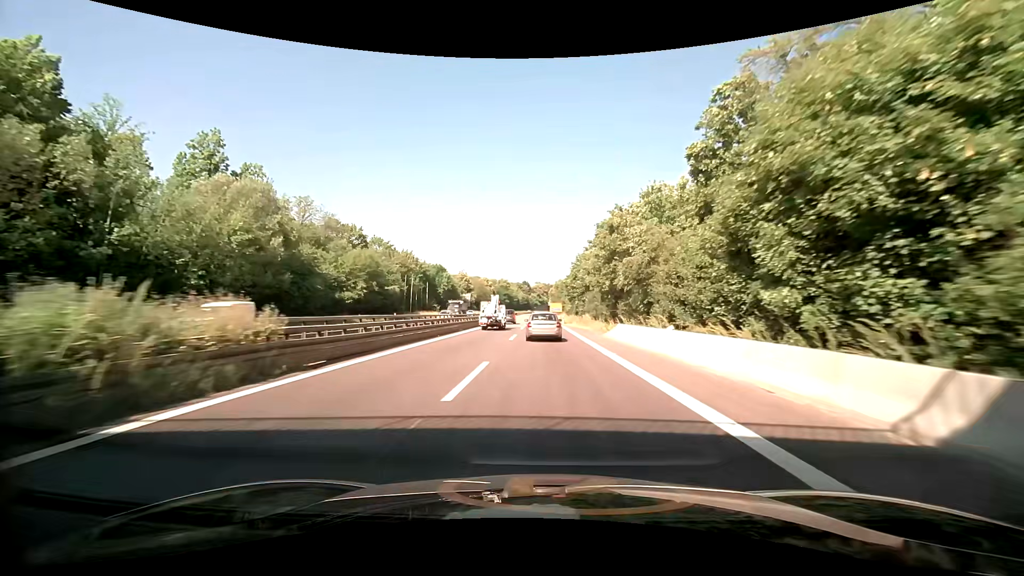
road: trunk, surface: asphalt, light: Day
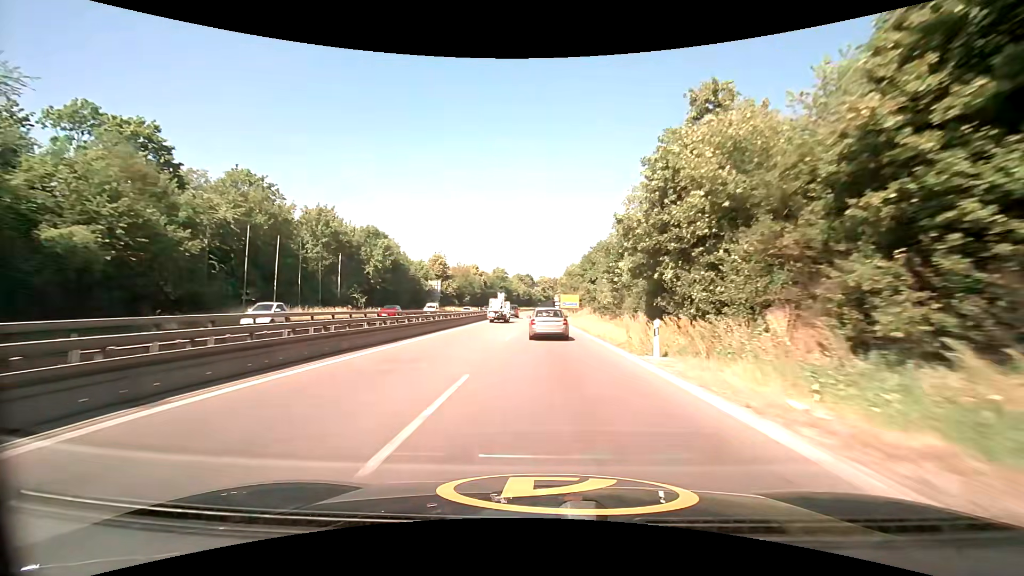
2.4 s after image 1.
(+0.2, +51.4) m; 0°
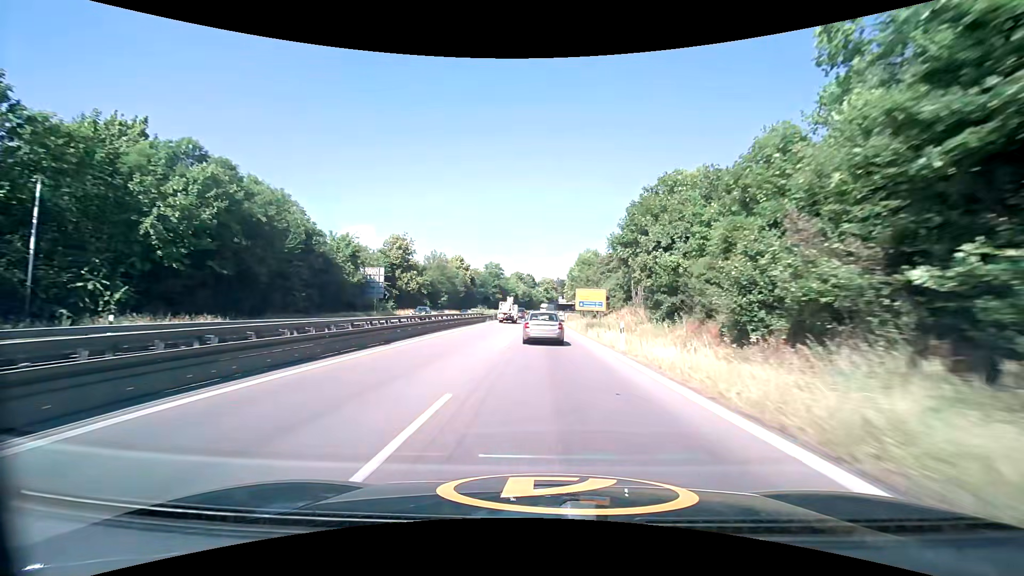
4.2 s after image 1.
(+0.1, +37.8) m; 0°
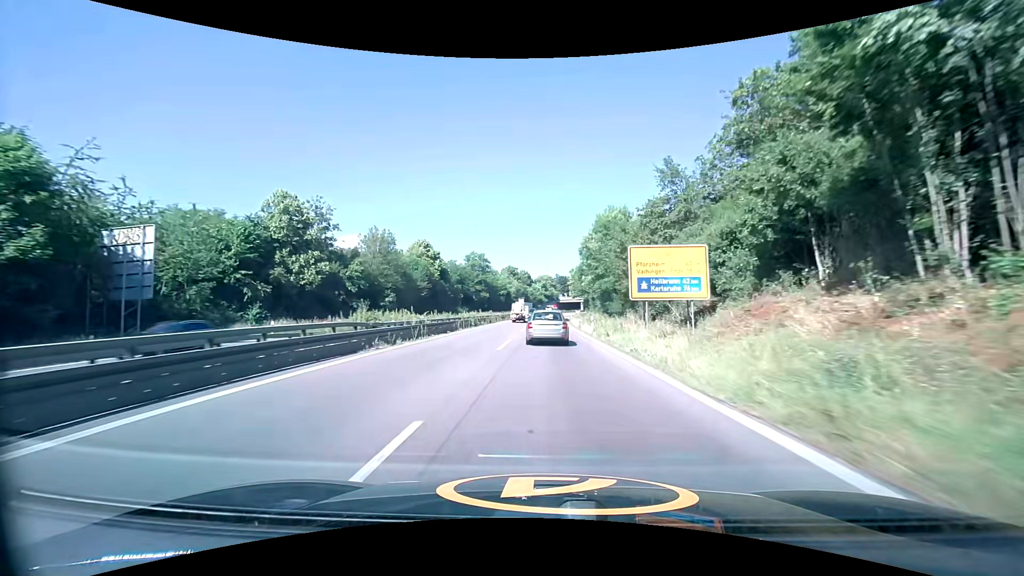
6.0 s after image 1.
(+0.3, +37.7) m; +1°
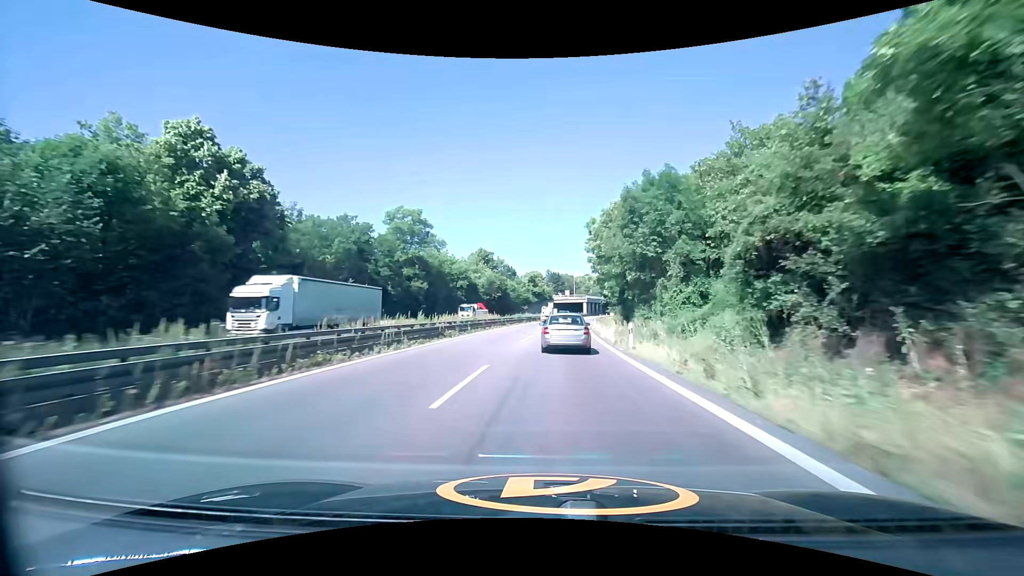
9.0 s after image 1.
(+0.5, +64.4) m; +1°
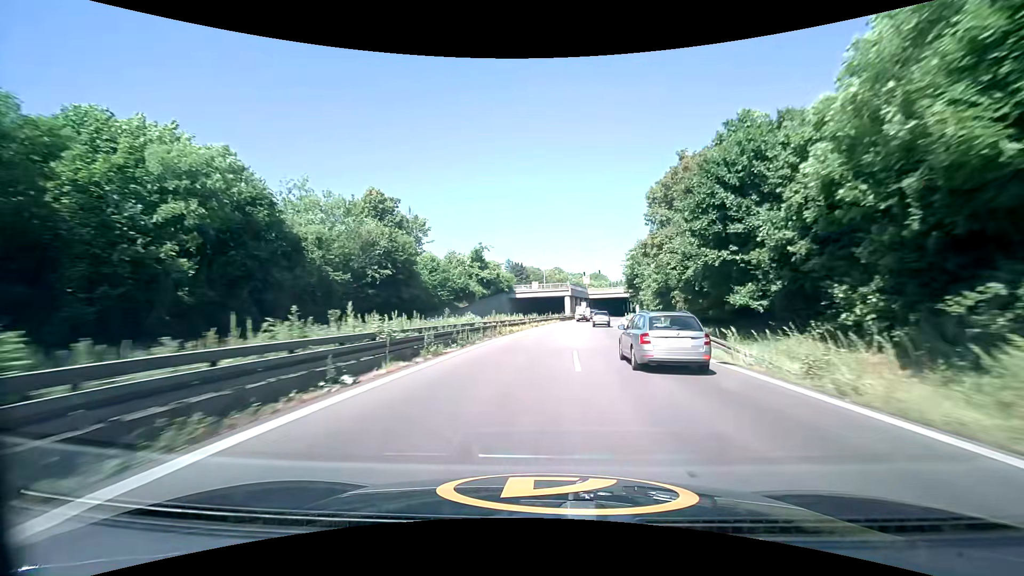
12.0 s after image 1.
(+1.5, +66.5) m; +4°
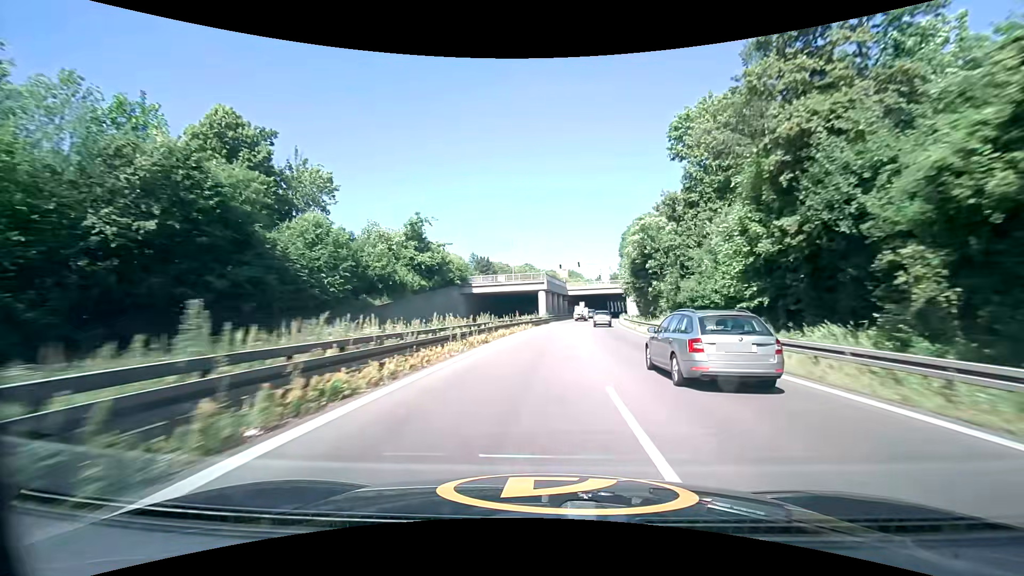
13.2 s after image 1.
(+0.8, +26.6) m; +3°
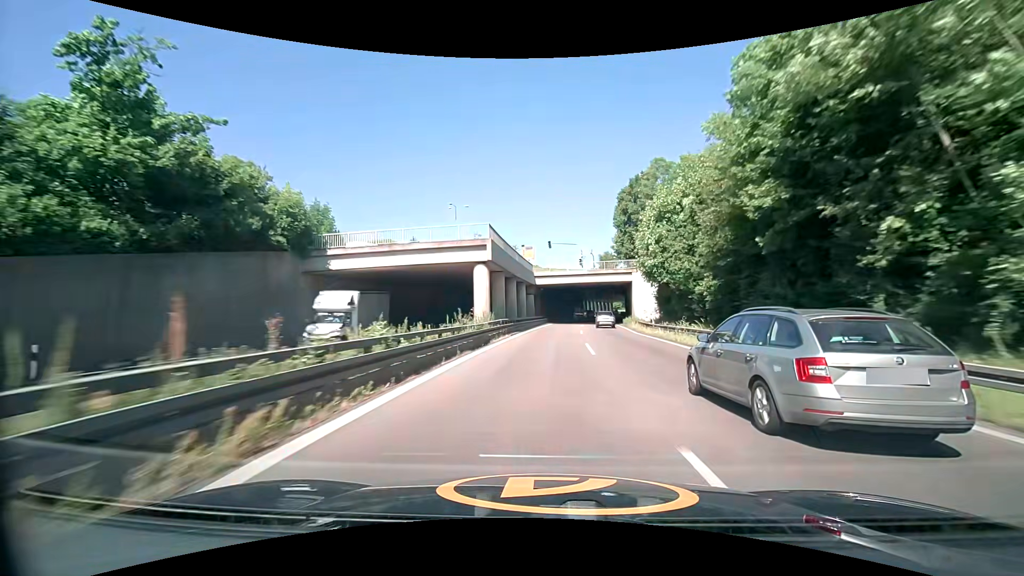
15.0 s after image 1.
(+1.5, +39.9) m; +4°
(0, +10) (0, +20) (+1, +30) (+1, +40) (+2, +50) (+3, +60) (+4, +70) (+5, +80) (+6, +90) (+7, +100) m
